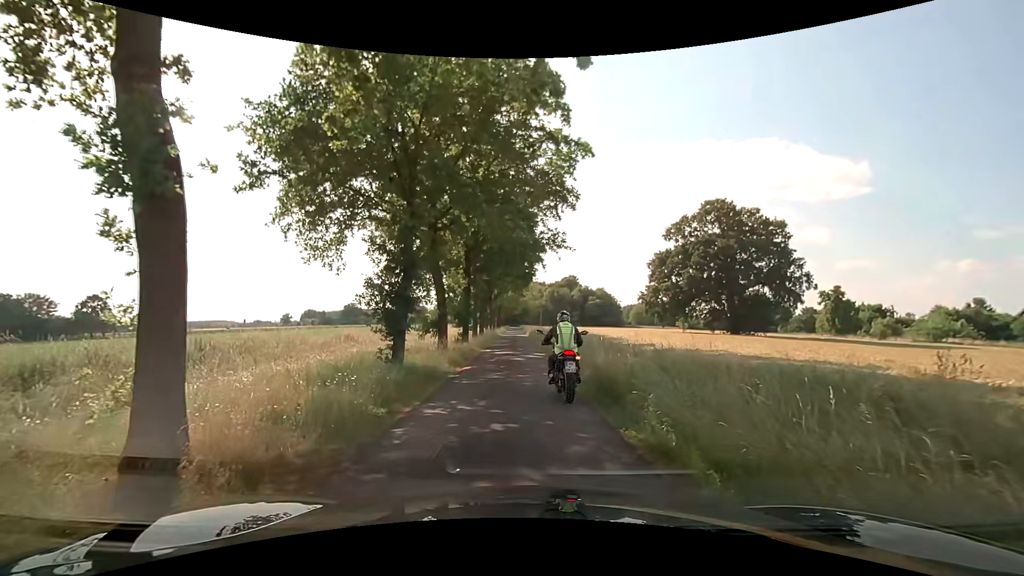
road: unclassified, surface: asphalt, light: Day
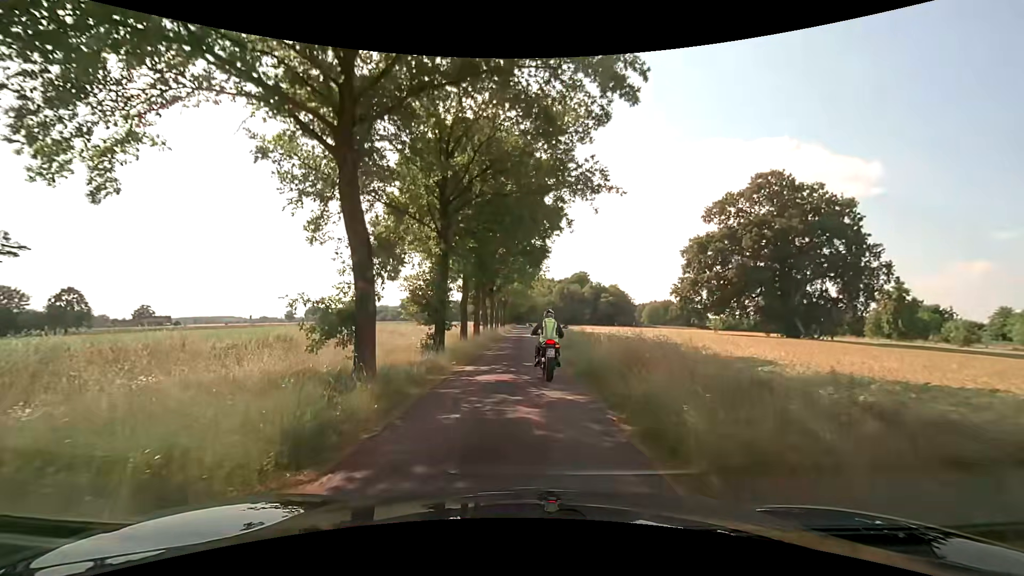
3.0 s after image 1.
(-0.1, +13.1) m; -1°
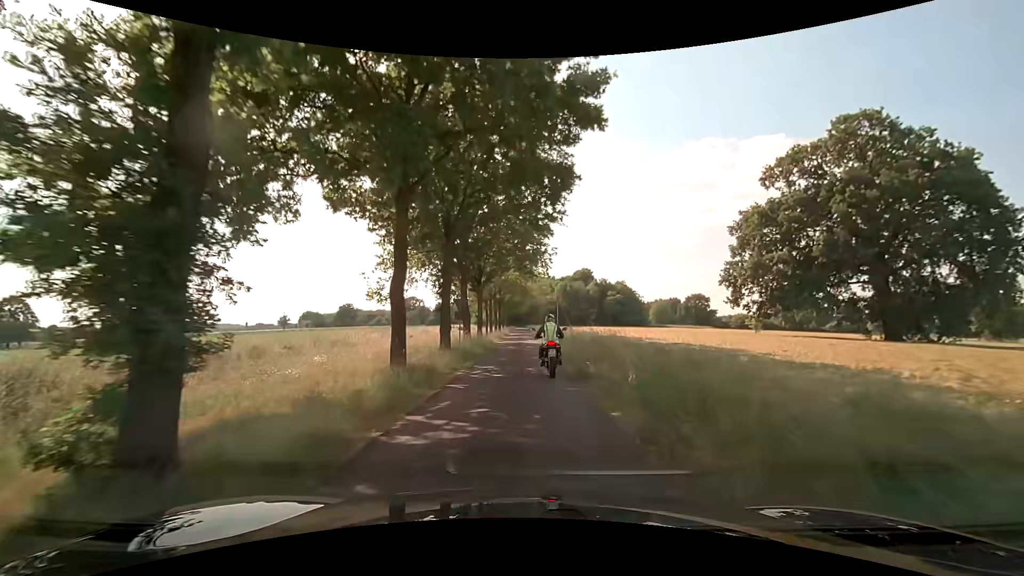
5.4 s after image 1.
(+0.1, +16.0) m; +1°
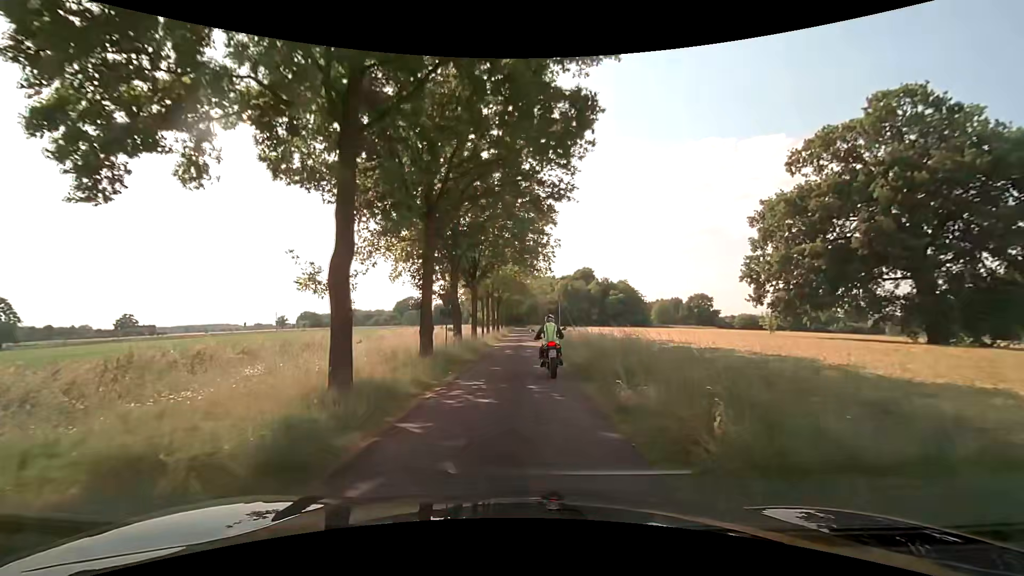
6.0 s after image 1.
(0.0, +4.5) m; 0°
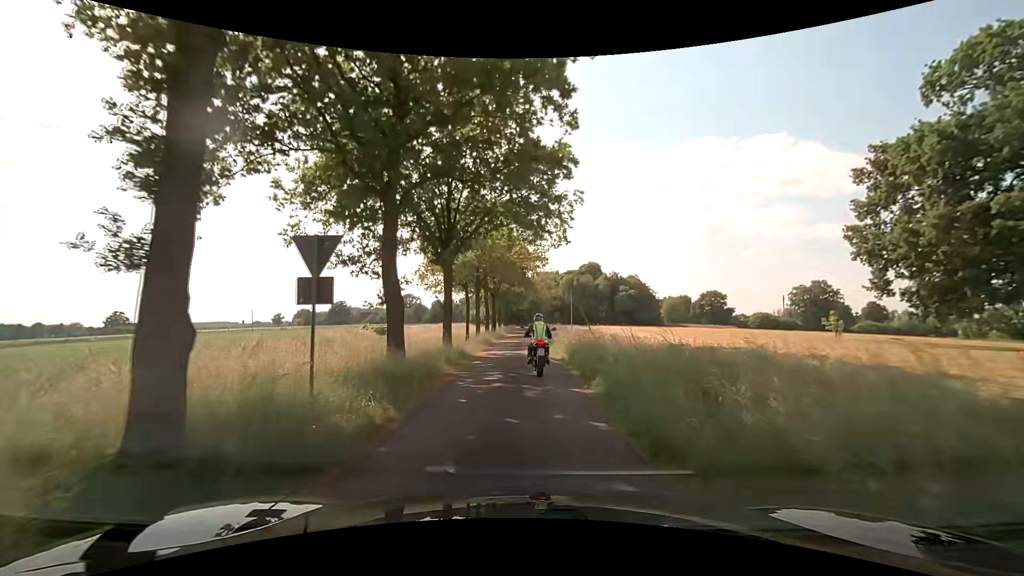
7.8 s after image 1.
(-0.1, +14.1) m; -1°
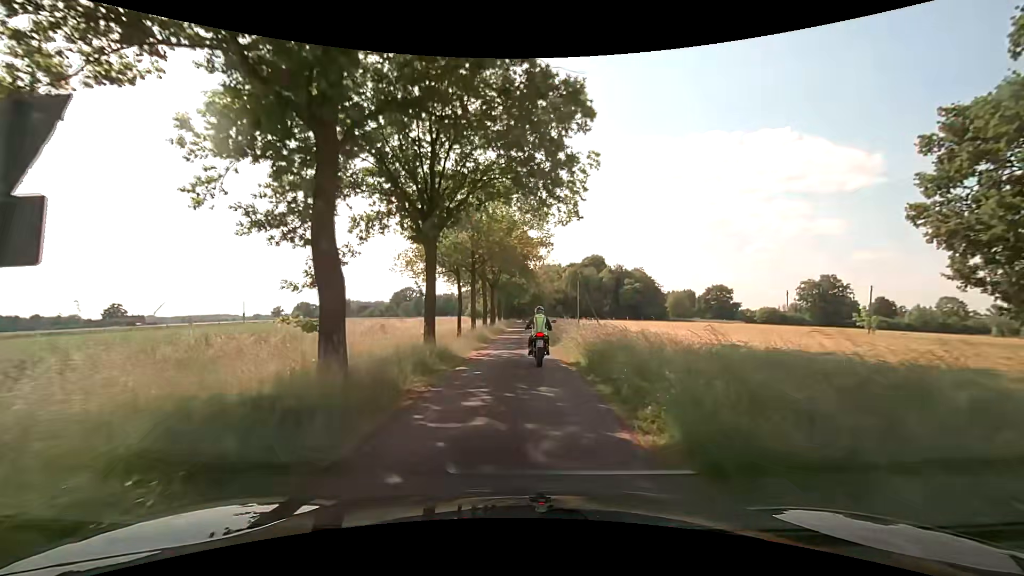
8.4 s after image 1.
(0.0, +5.0) m; 0°
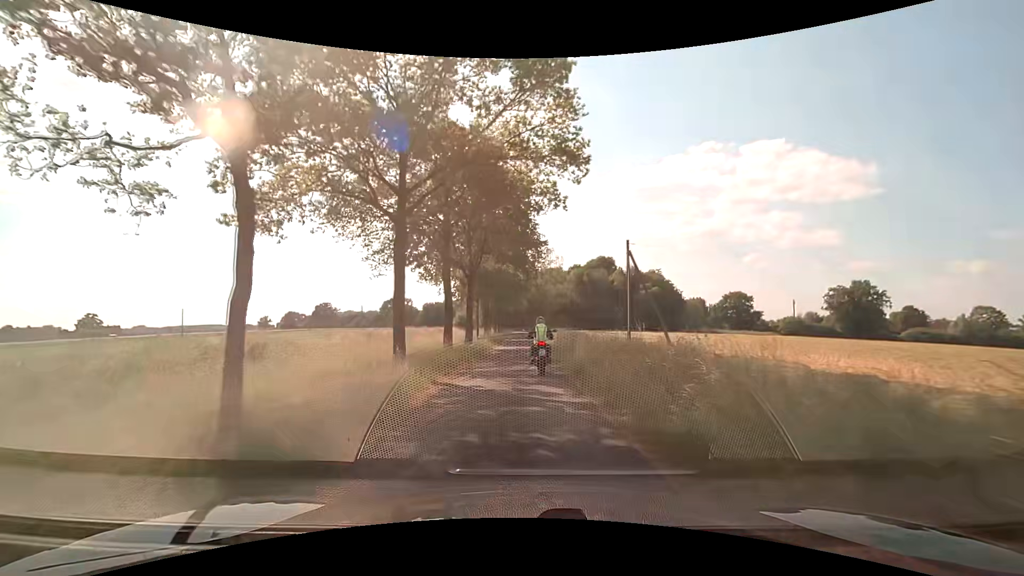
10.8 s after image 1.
(-0.1, +22.4) m; +1°
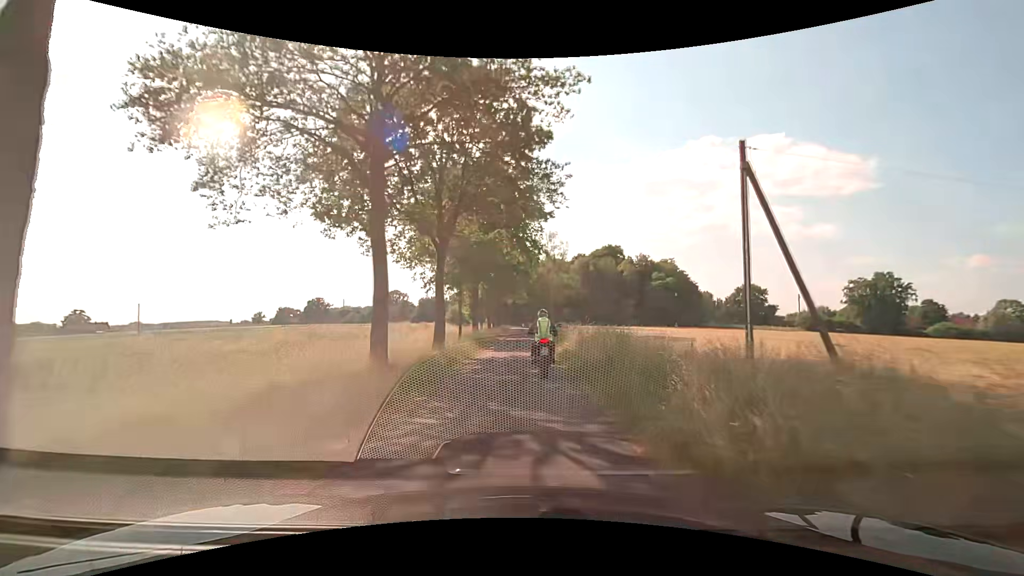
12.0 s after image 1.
(-0.1, +12.1) m; 0°
(0, +10) (0, +20) (0, +30) (0, +40) (0, +50) (0, +60) (0, +70) (-1, +80) (-1, +90) (-1, +100) m
